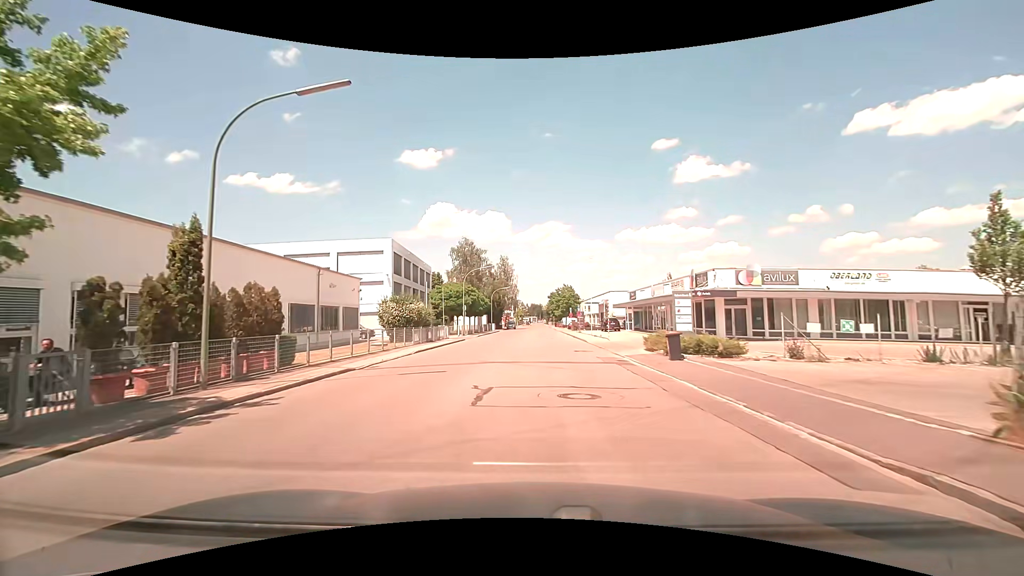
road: unclassified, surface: asphalt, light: Day
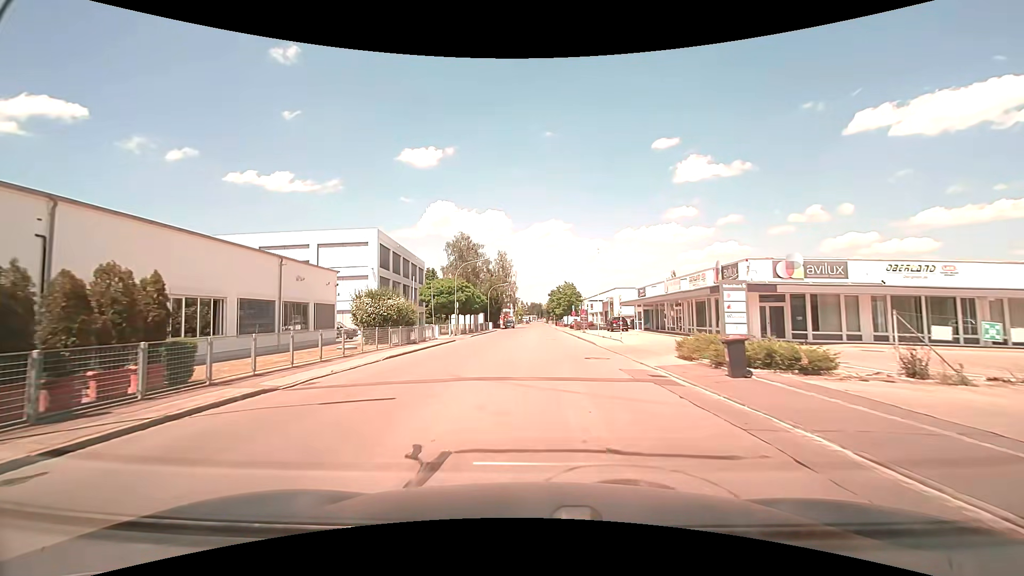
(-0.1, +5.2) m; -1°
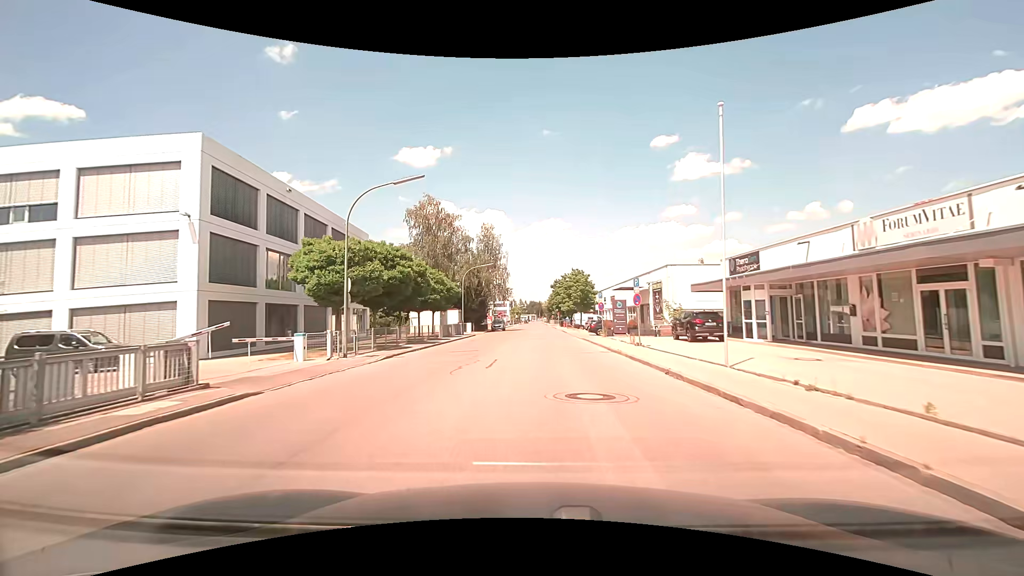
(0.0, +27.3) m; 0°
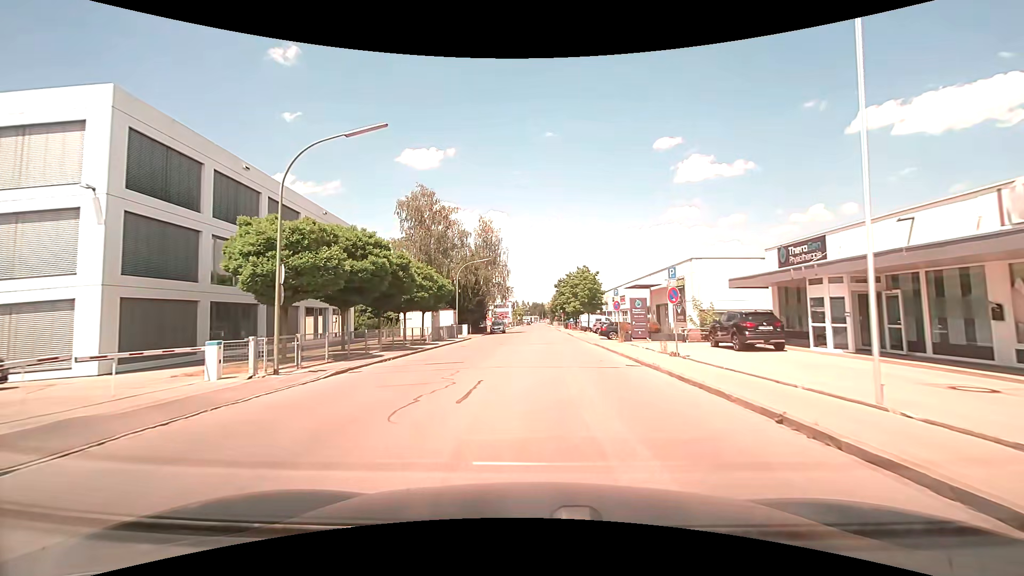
(-0.1, +5.6) m; 0°
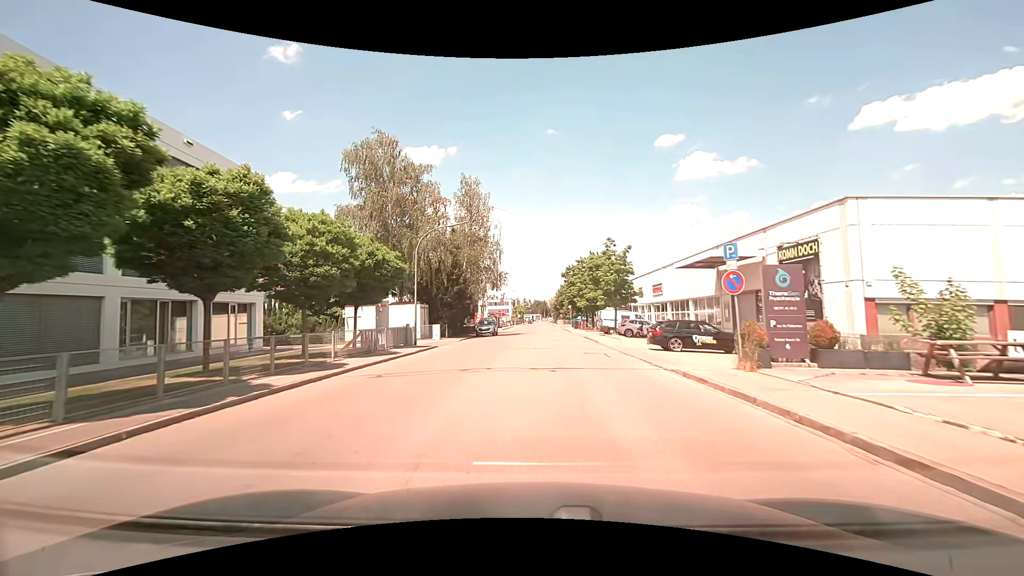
(-0.2, +17.0) m; 0°
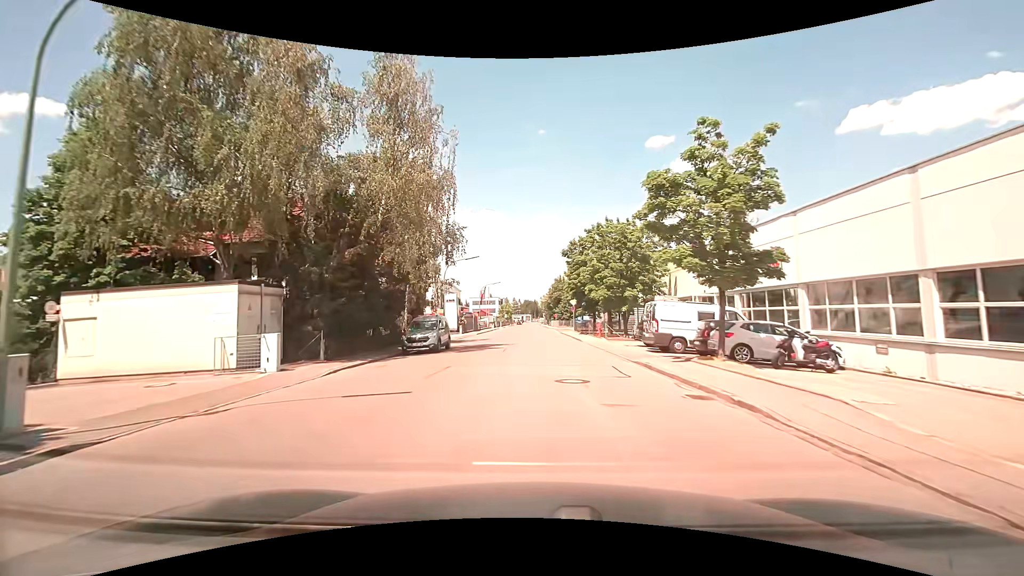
(+0.1, +22.8) m; +1°
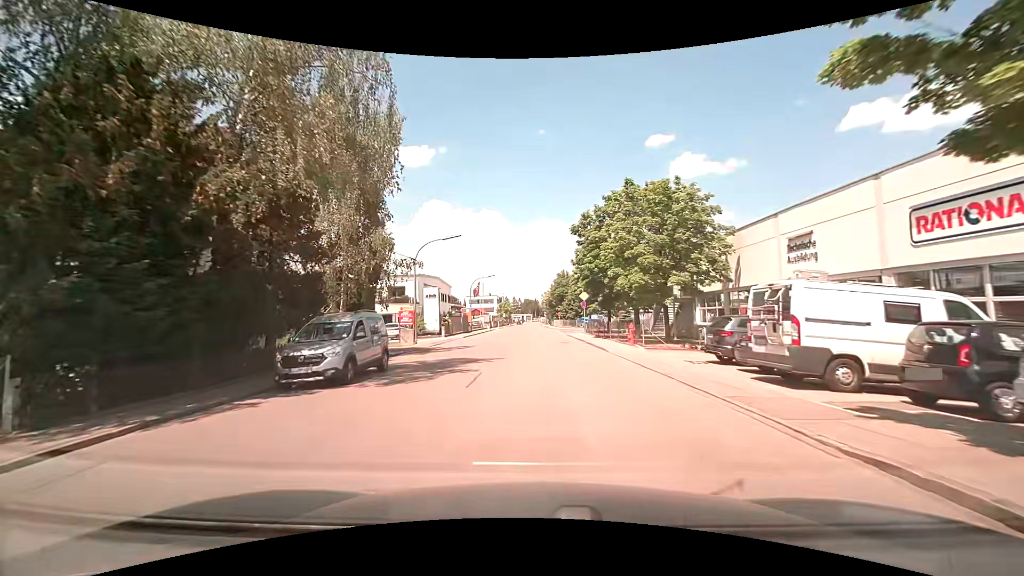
(0.0, +11.2) m; 0°
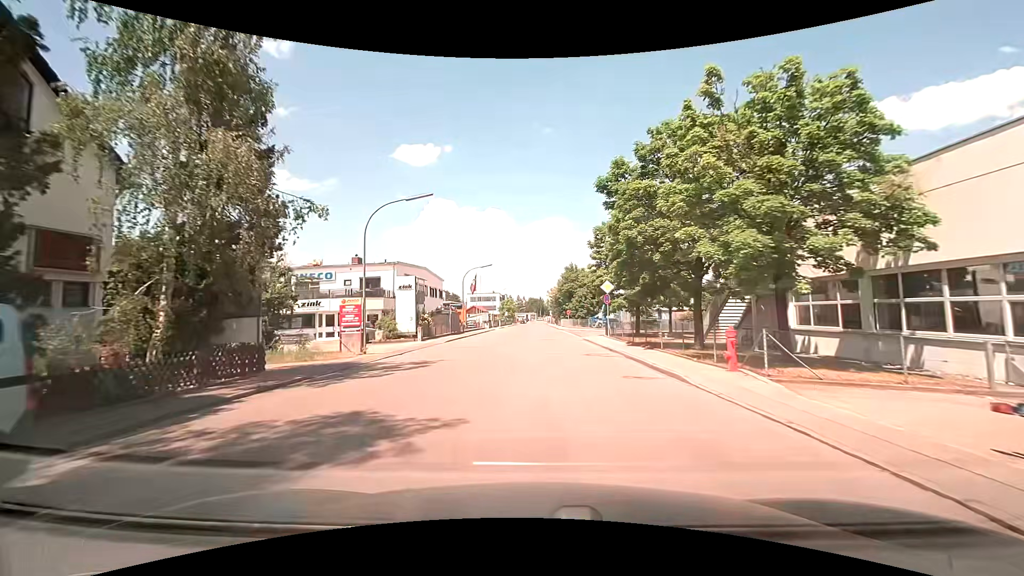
(-0.1, +11.1) m; -1°
